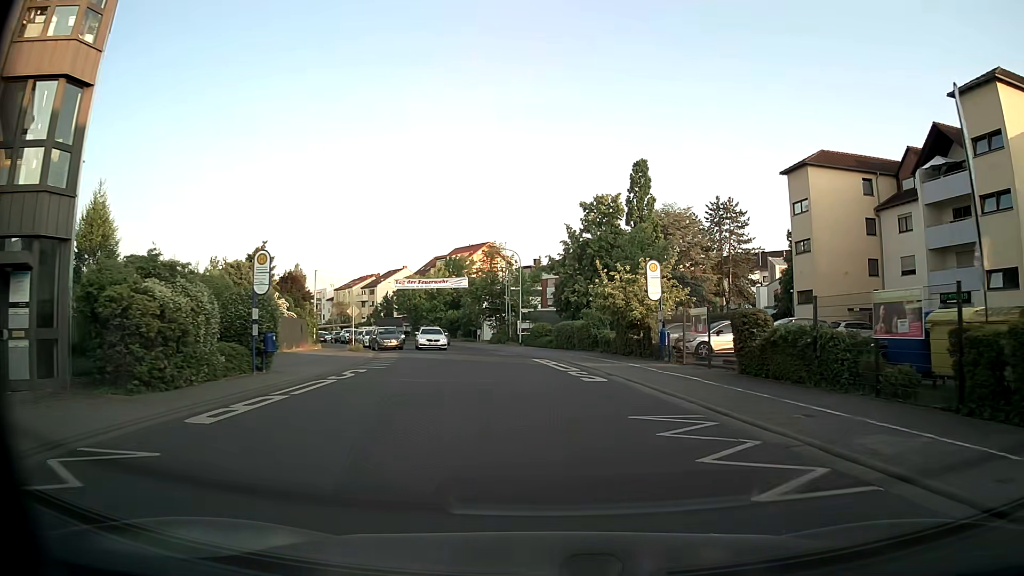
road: tertiary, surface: asphalt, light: Day
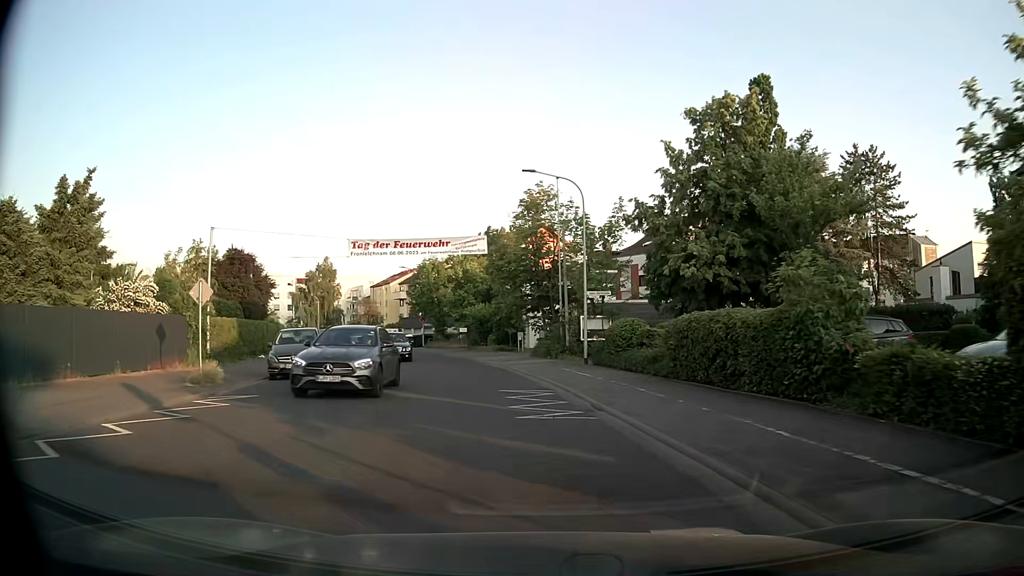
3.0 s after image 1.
(-0.8, +25.4) m; -6°
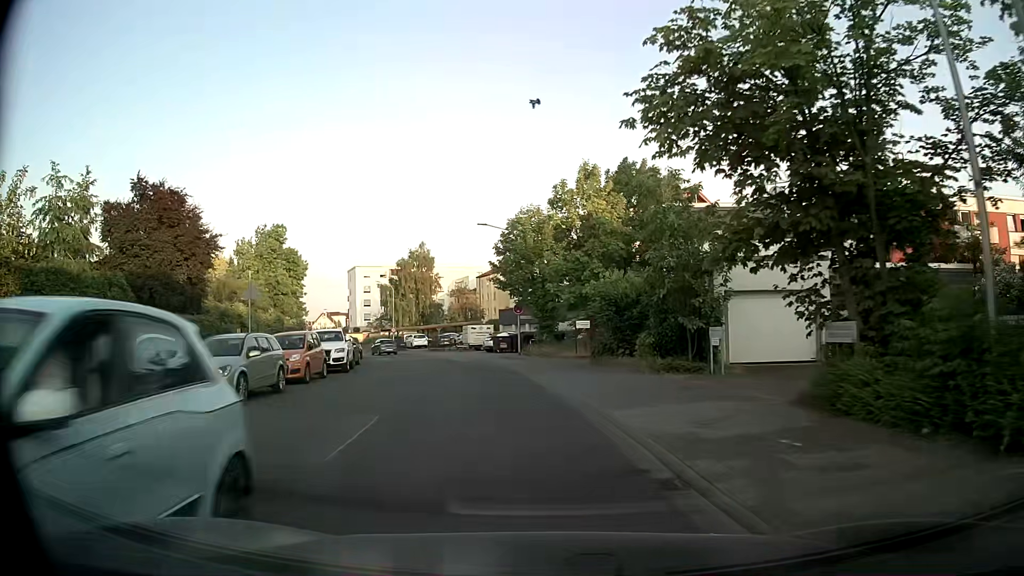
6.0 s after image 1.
(-2.4, +25.0) m; -11°
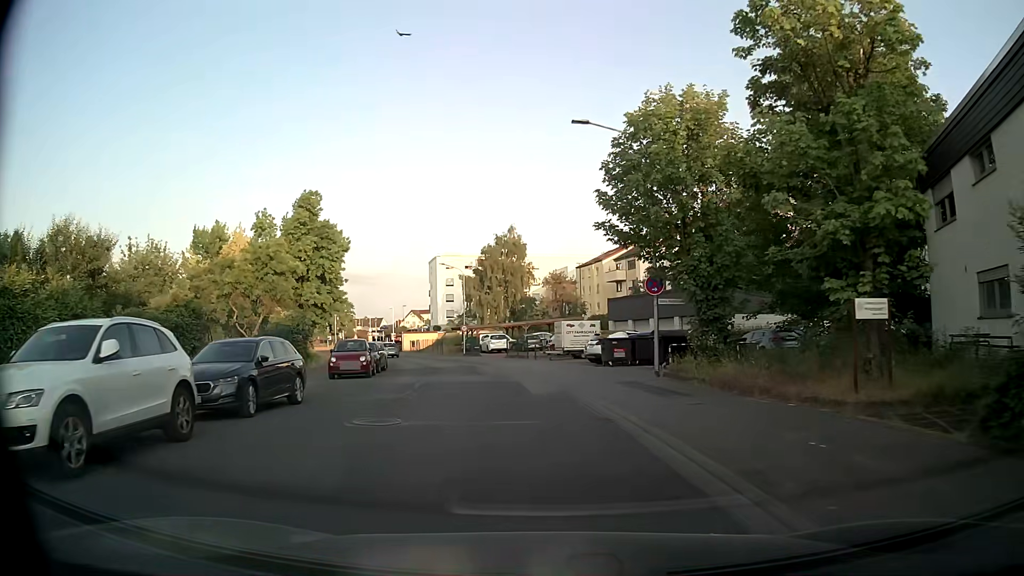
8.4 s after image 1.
(-1.5, +19.6) m; -9°
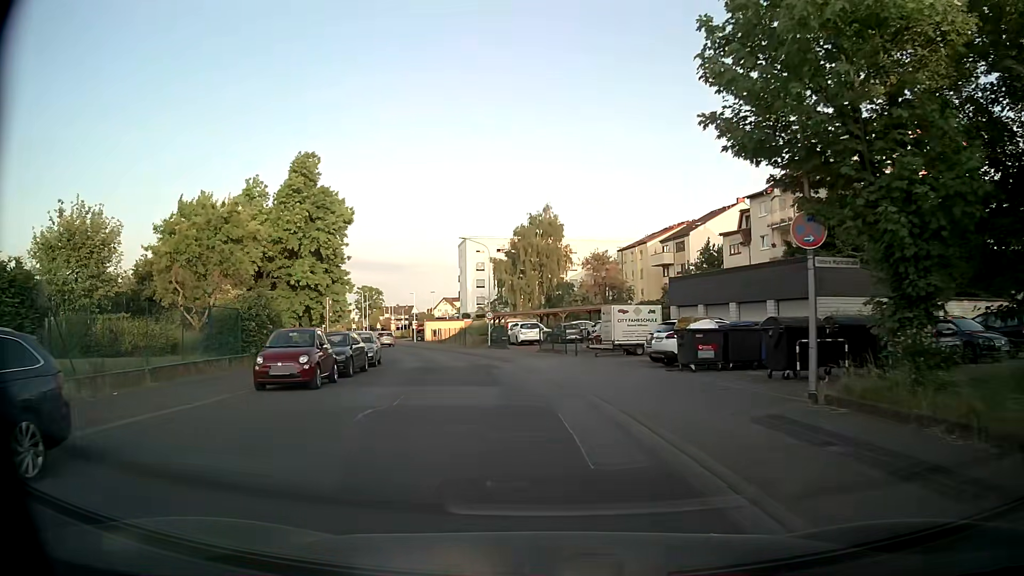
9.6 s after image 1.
(-0.2, +9.7) m; -3°
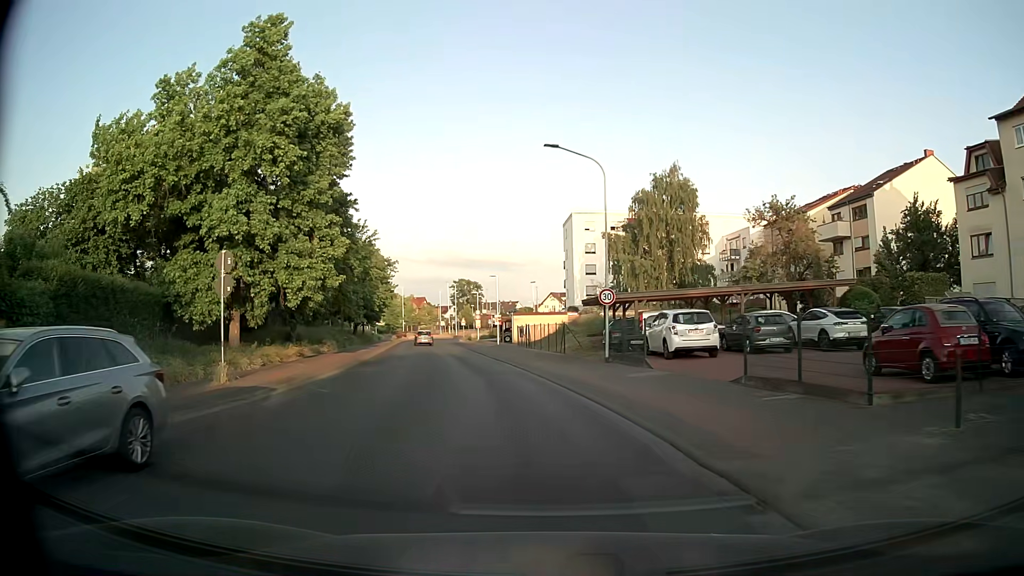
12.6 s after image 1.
(-1.7, +24.3) m; -9°
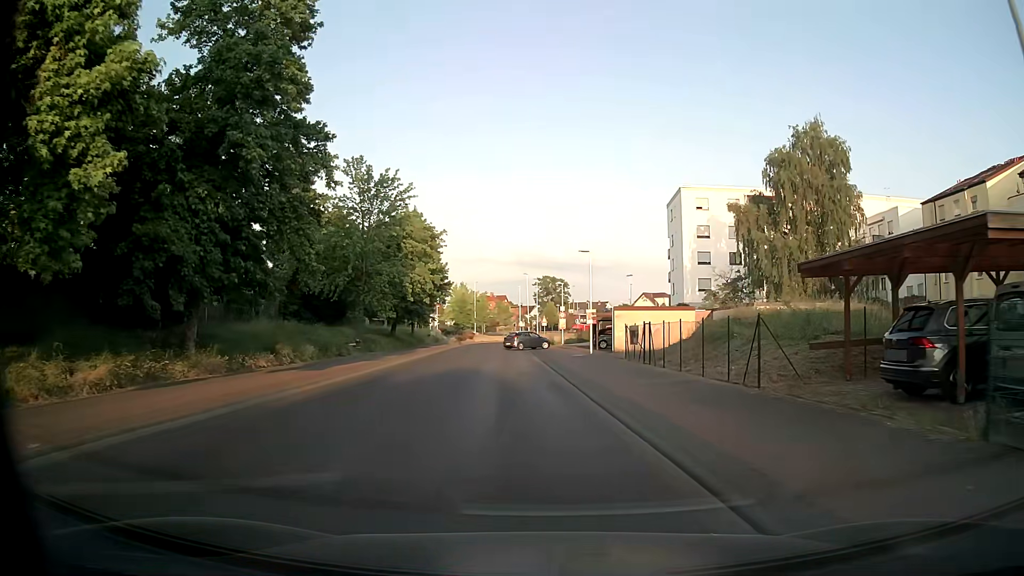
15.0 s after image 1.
(-1.6, +19.8) m; -7°
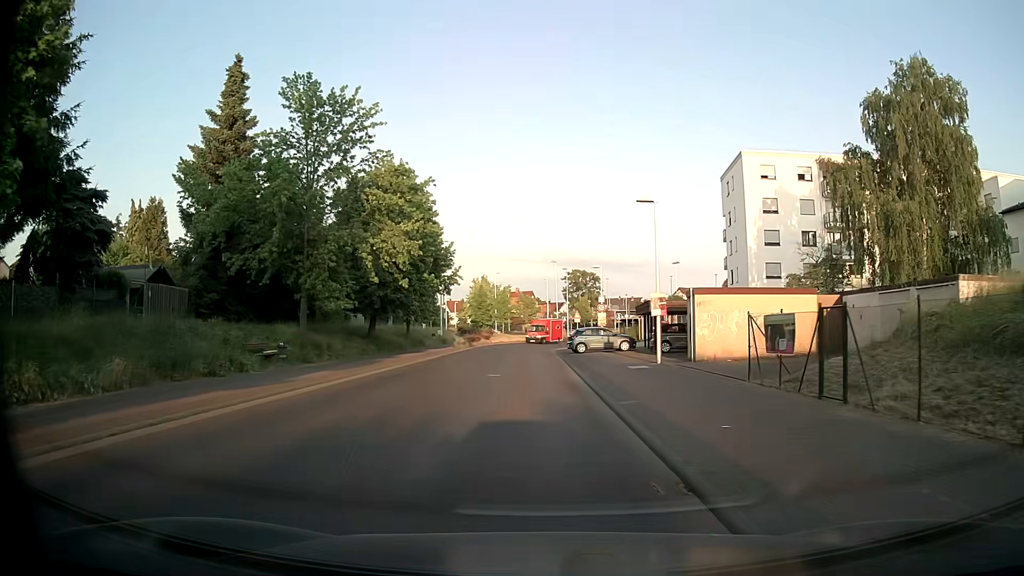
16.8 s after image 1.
(-0.4, +15.0) m; -2°
(0, +10) (-1, +20) (-1, +30) (-1, +40) (-2, +50) (-1, +60) (+1, +70) (+5, +79) (+11, +87) (+19, +93) m
